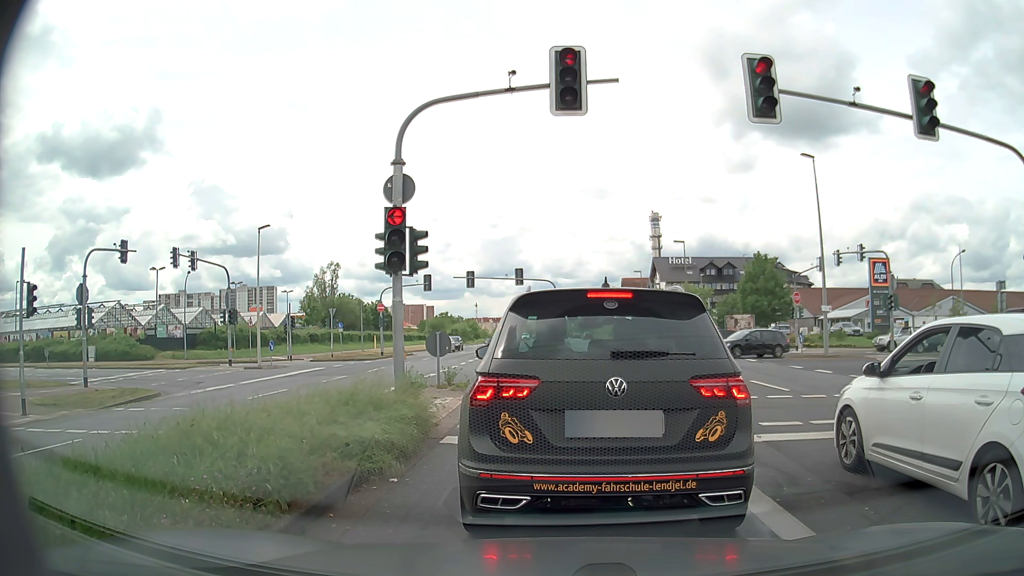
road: primary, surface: asphalt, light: Day
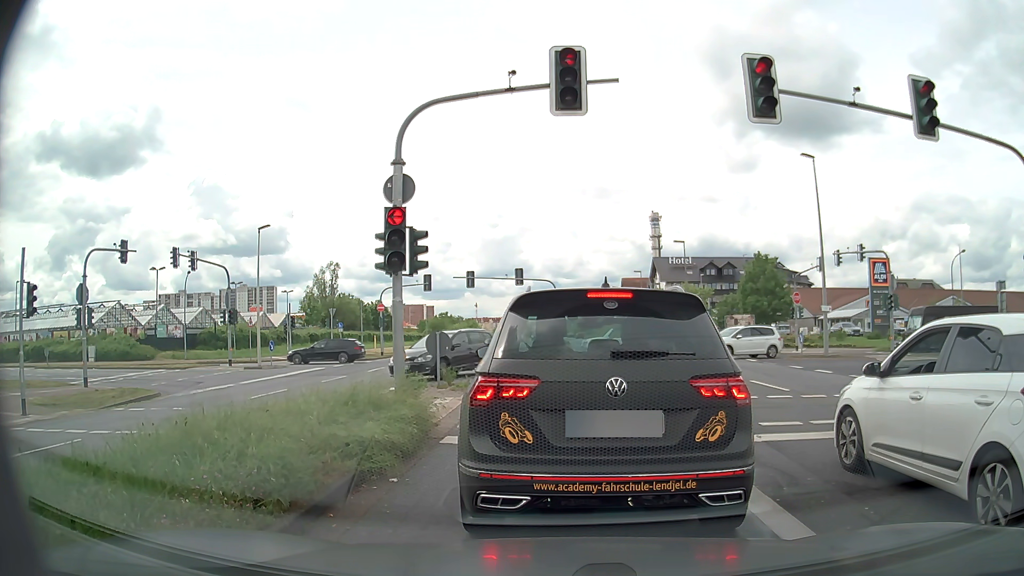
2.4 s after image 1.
(0.0, 0.0) m; 0°
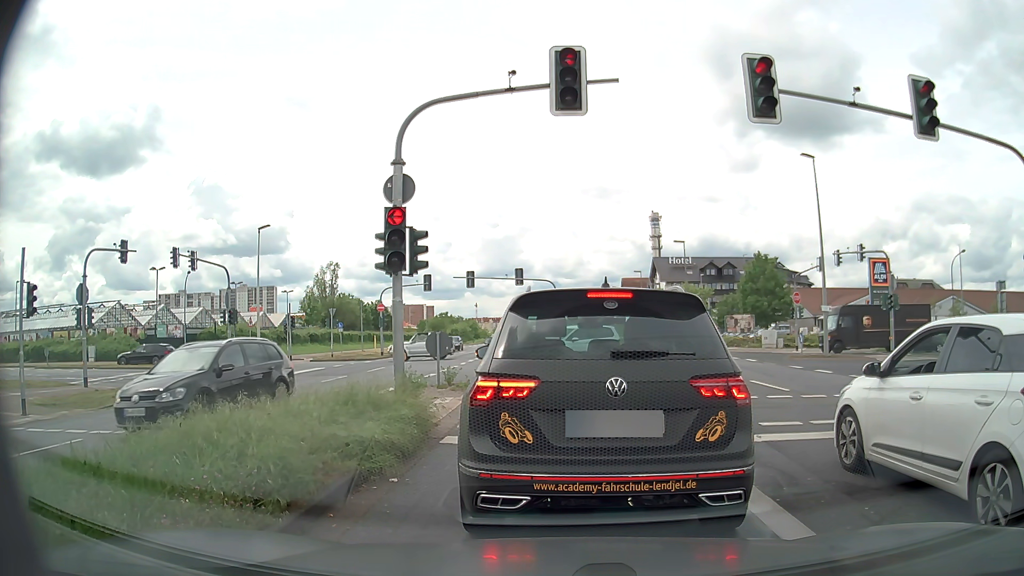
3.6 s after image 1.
(0.0, 0.0) m; 0°
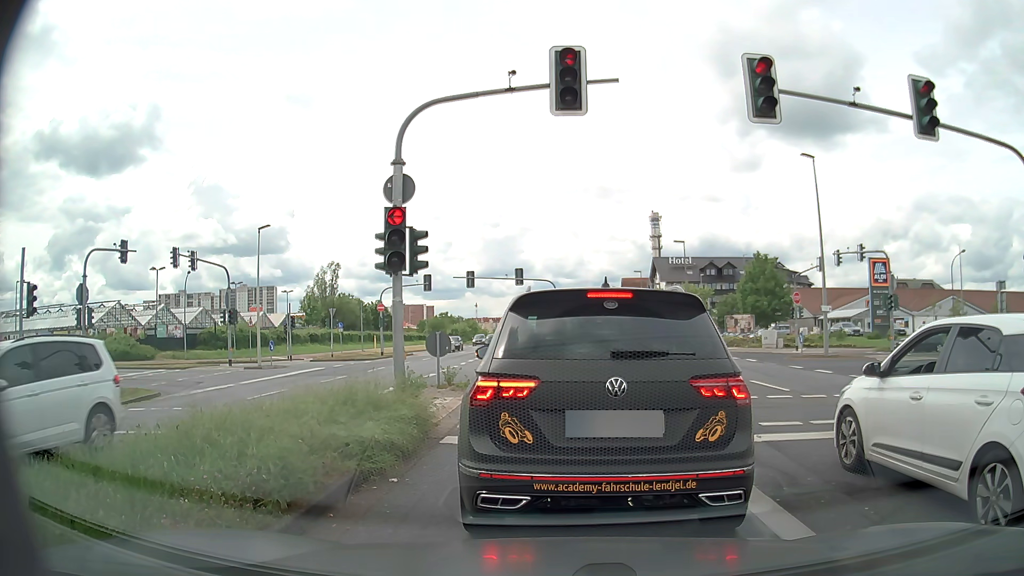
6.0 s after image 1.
(0.0, 0.0) m; 0°
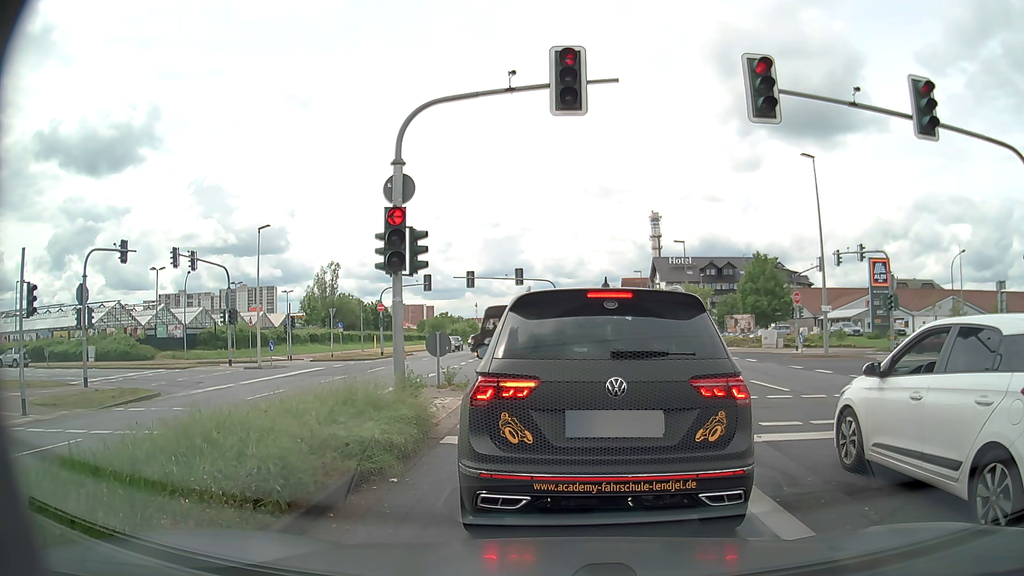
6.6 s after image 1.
(0.0, 0.0) m; 0°
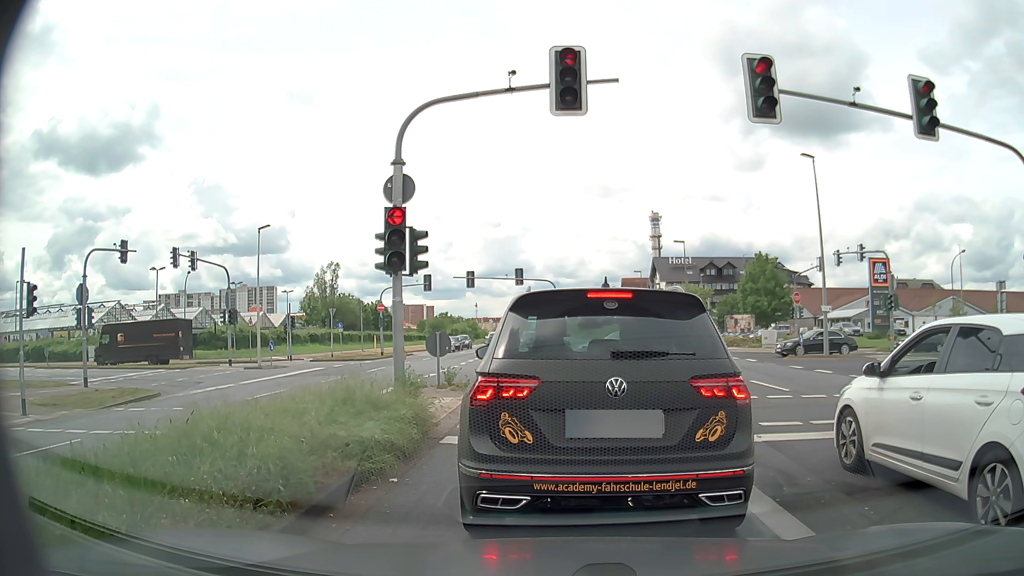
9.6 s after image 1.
(0.0, 0.0) m; 0°
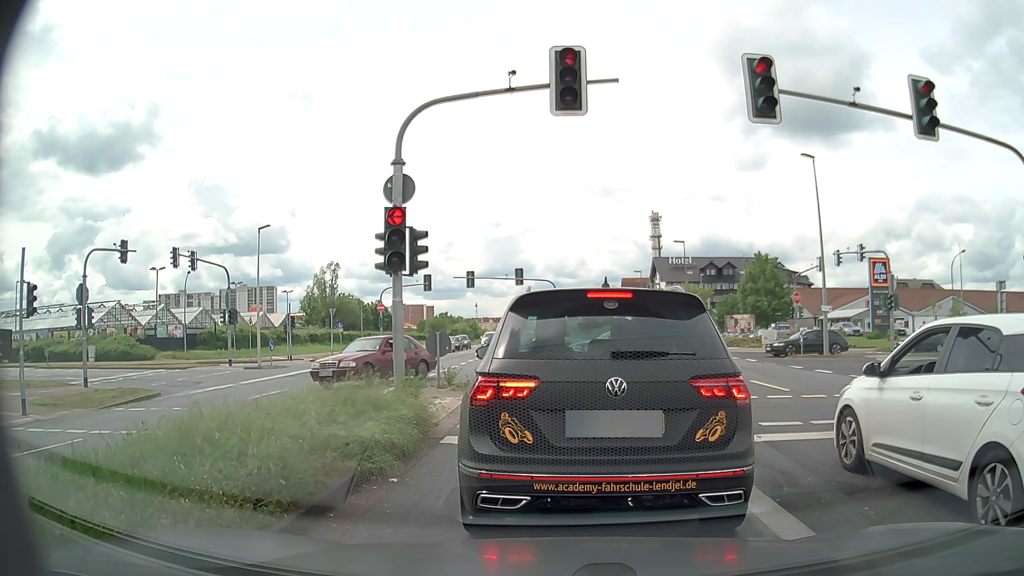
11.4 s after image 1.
(0.0, 0.0) m; 0°
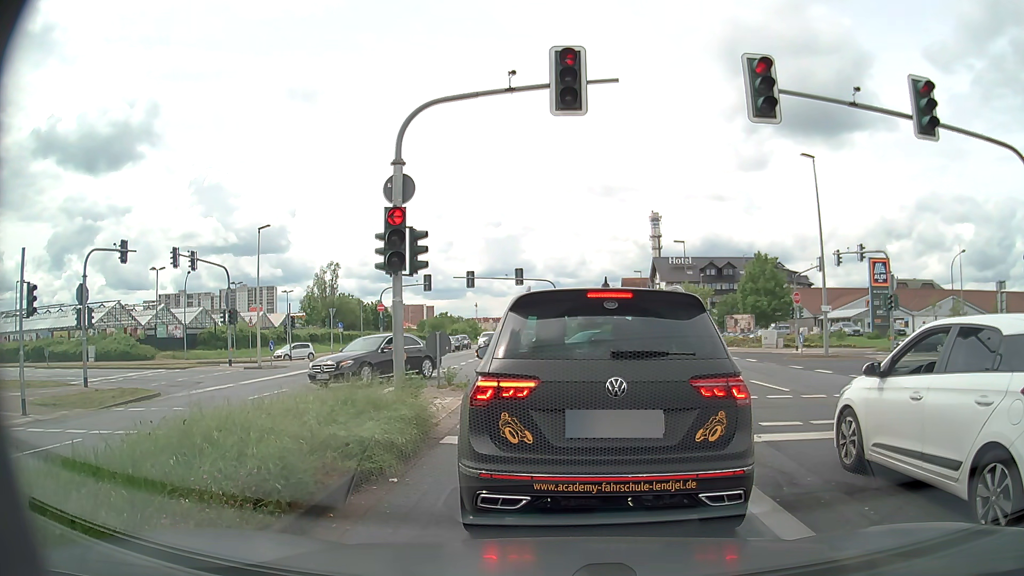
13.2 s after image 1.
(0.0, 0.0) m; 0°
(0, +10) (0, +20) (-3, +30) (-8, +38) (-17, +42) (-27, +42) (-37, +42) (-47, +41) (-57, +40) (-67, +39) m
